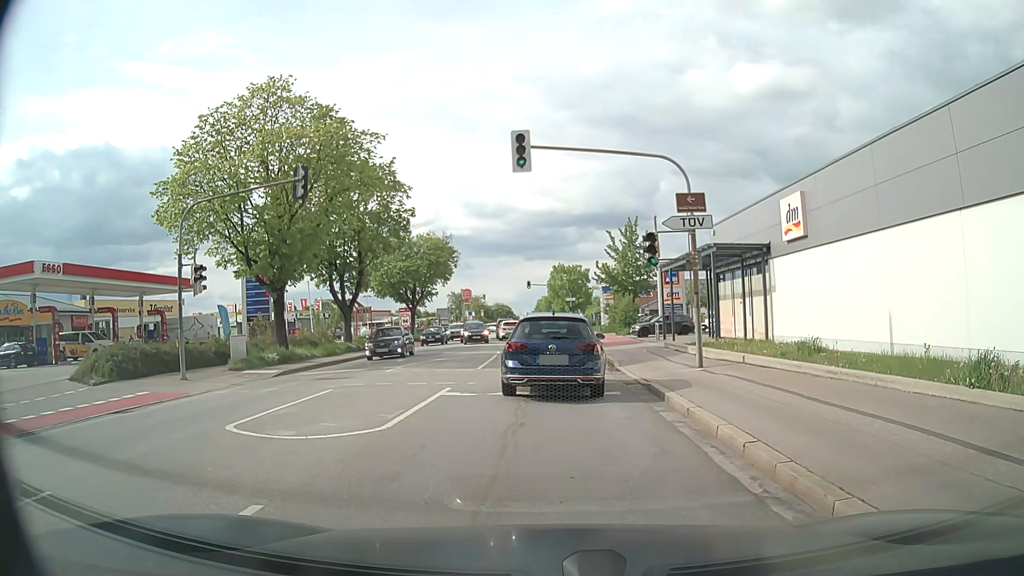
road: secondary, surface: asphalt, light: Day
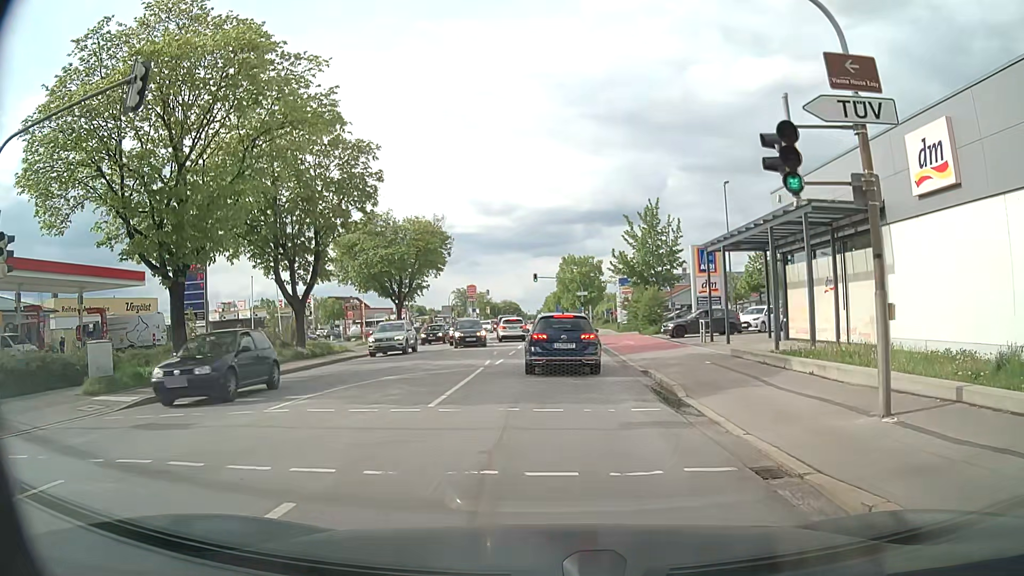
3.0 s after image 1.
(+0.4, +9.4) m; +2°
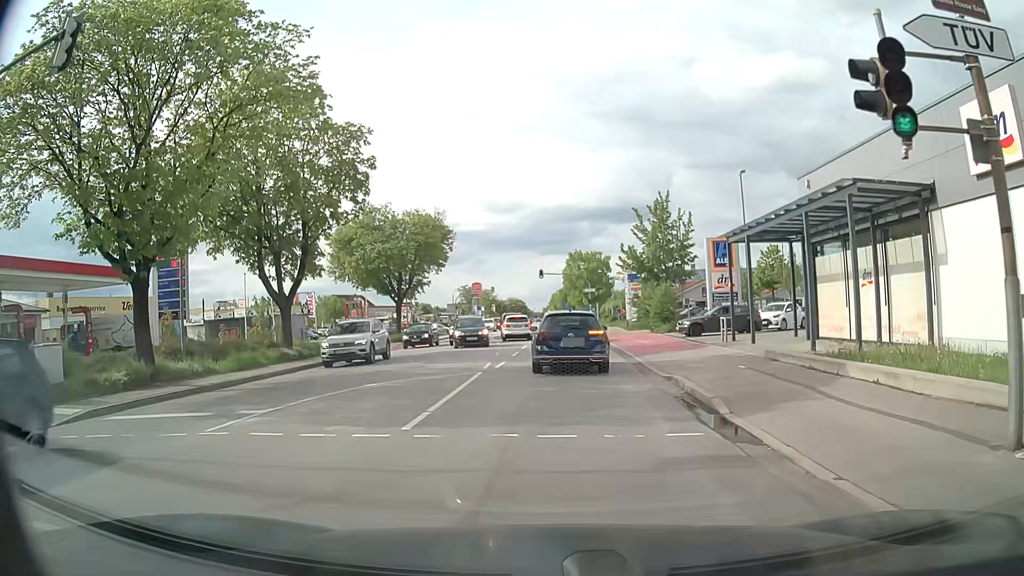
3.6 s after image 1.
(0.0, +2.4) m; 0°
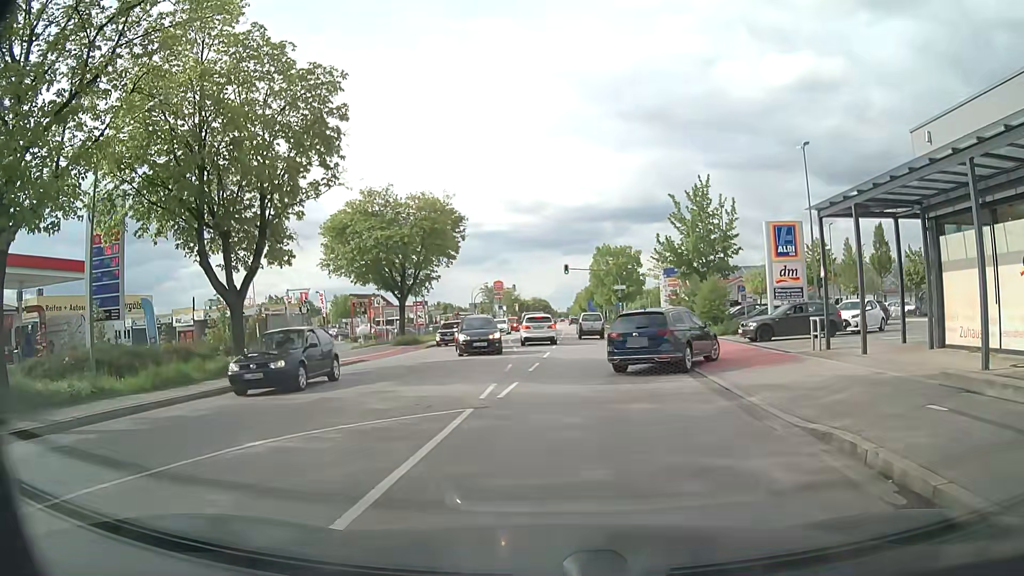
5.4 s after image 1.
(-0.1, +6.9) m; -1°
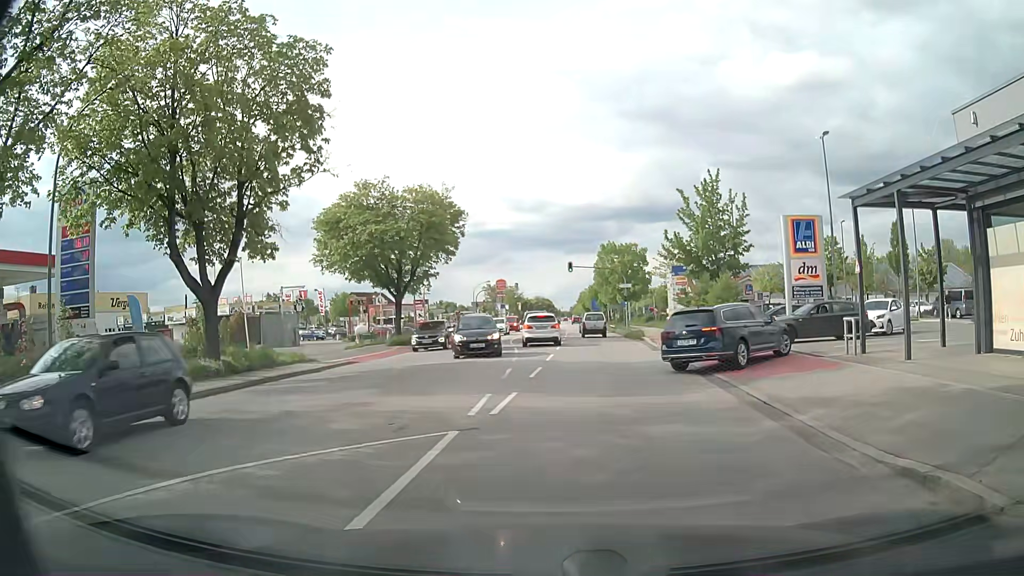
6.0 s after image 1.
(0.0, +2.1) m; -2°
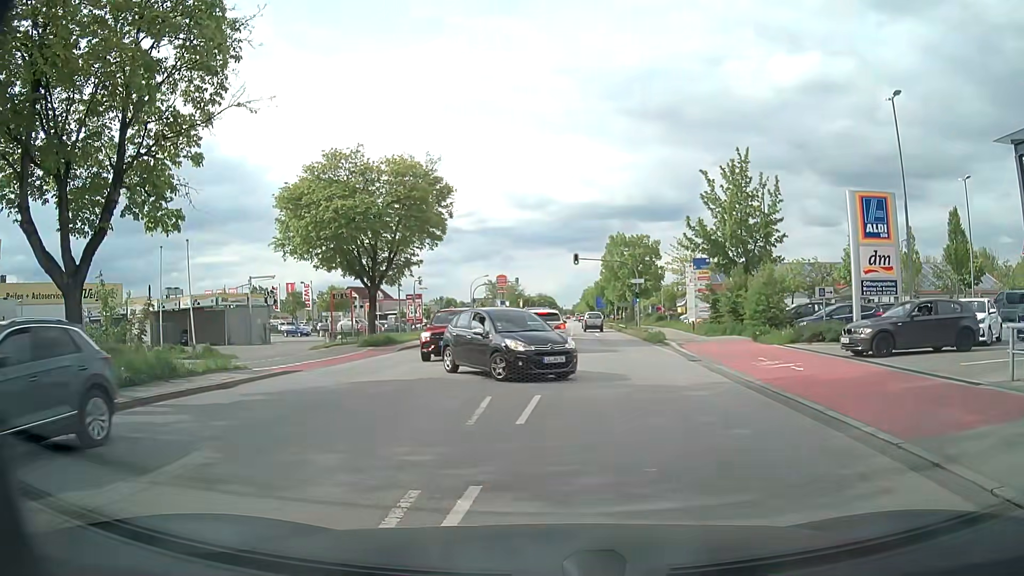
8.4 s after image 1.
(0.0, +6.8) m; 0°
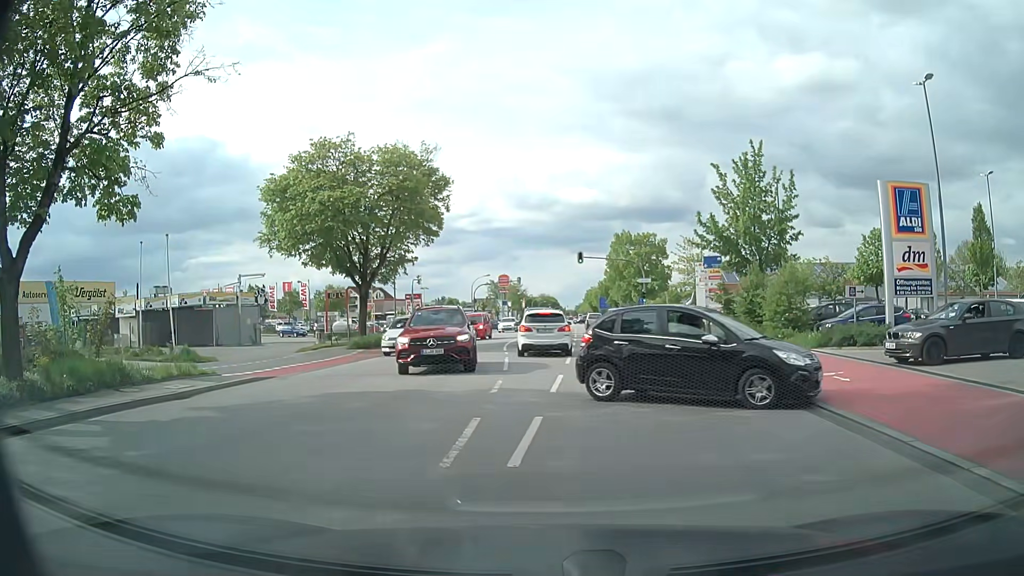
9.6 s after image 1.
(0.0, +2.3) m; 0°
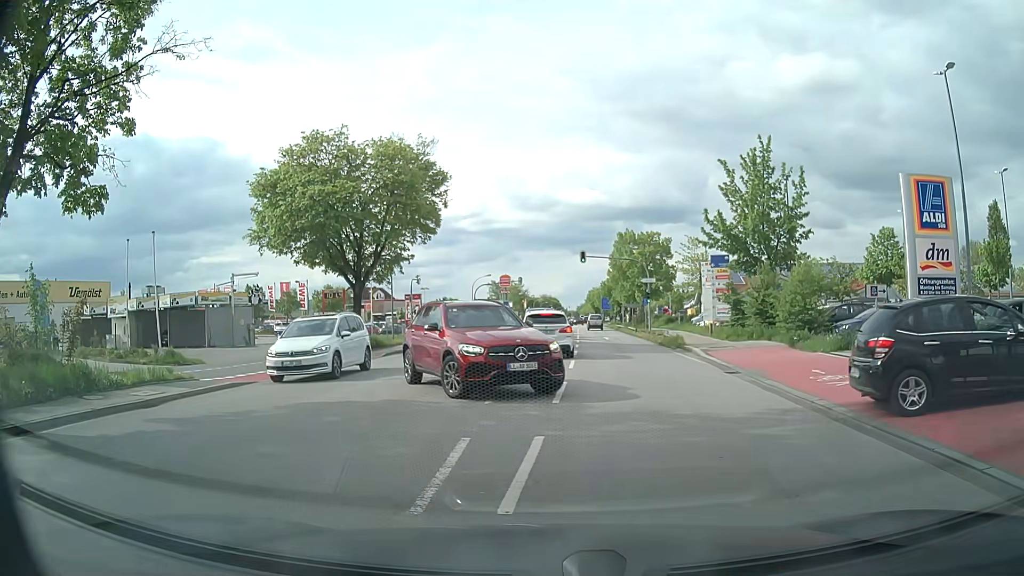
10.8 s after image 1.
(0.0, +1.4) m; -1°
